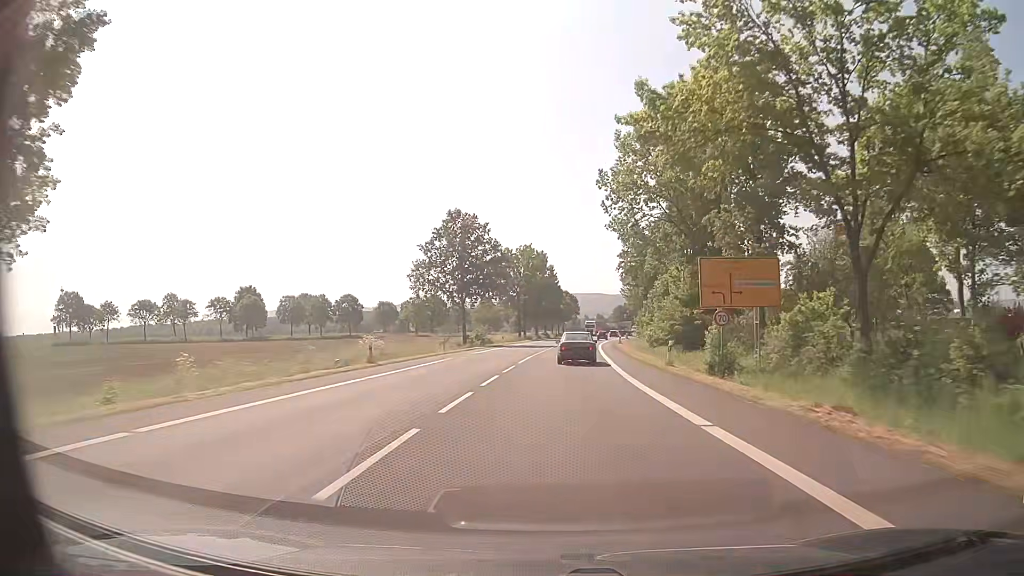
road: primary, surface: asphalt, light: Day
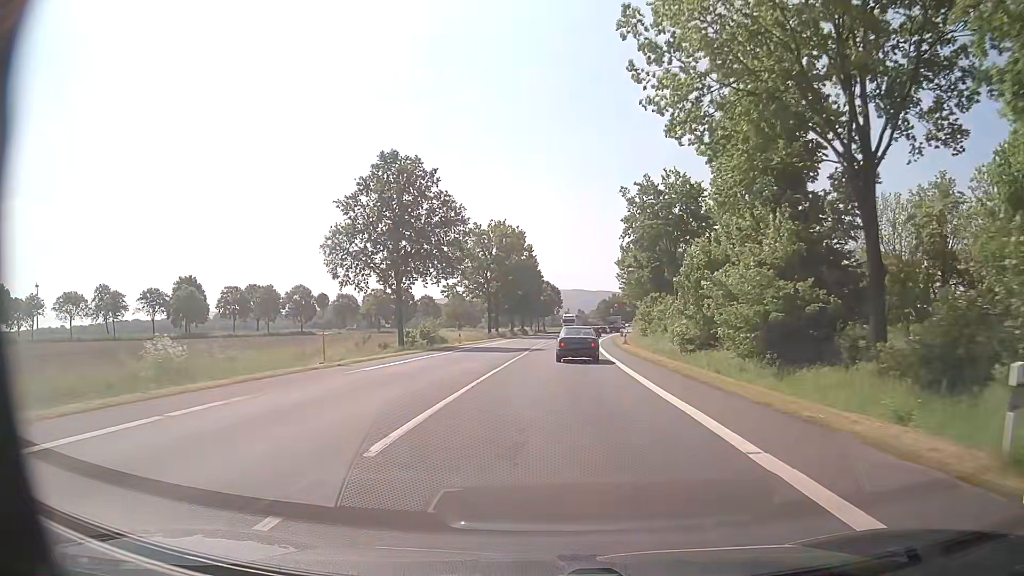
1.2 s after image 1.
(+0.4, +22.5) m; +2°
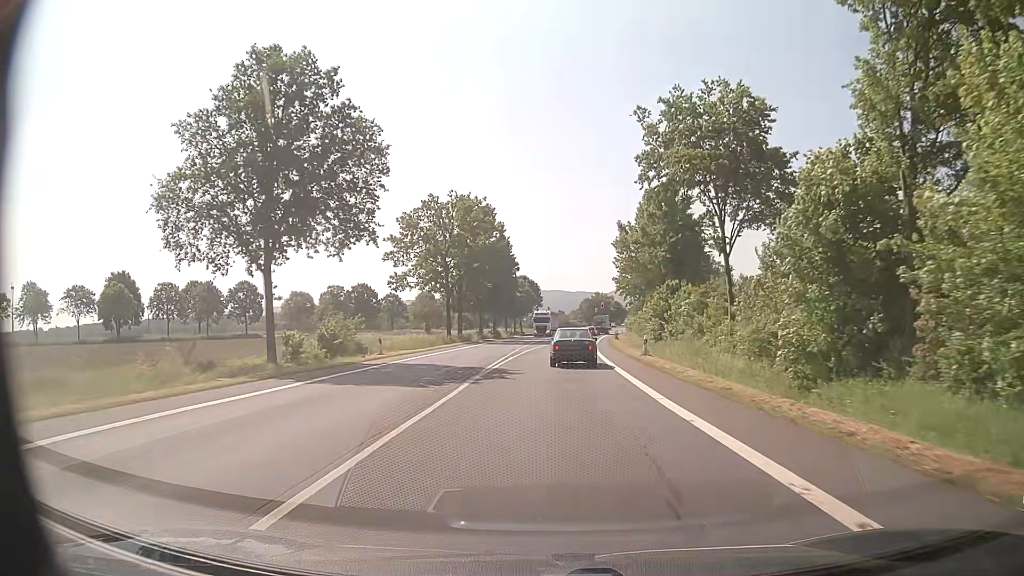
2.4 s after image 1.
(+0.3, +20.4) m; +2°
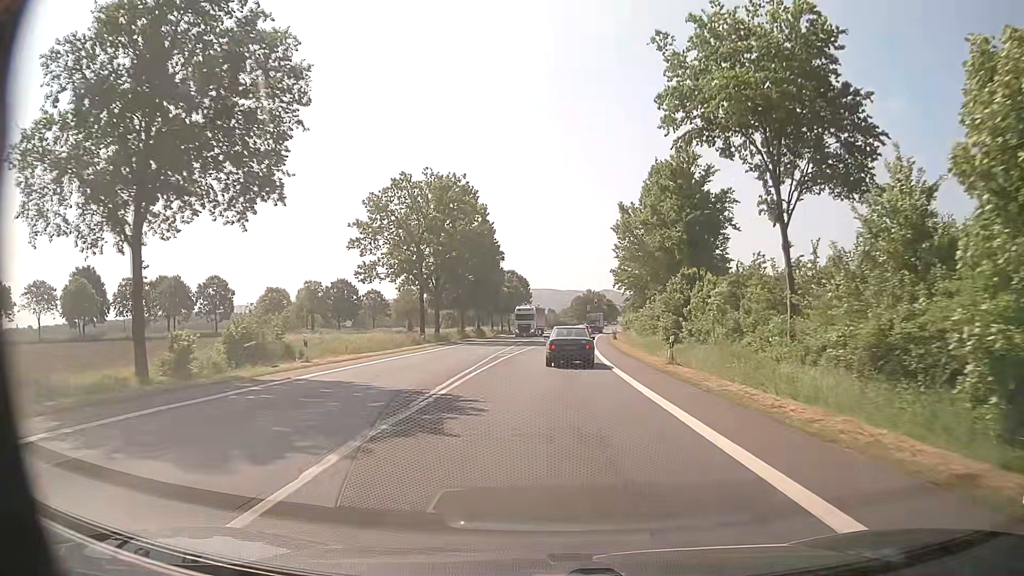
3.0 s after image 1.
(0.0, +9.5) m; +1°
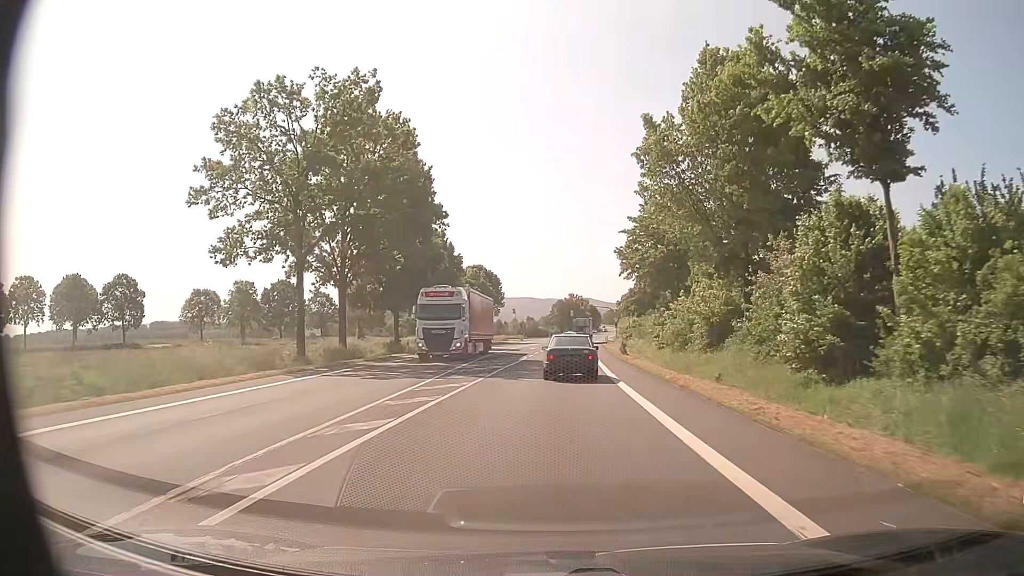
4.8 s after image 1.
(+0.3, +26.2) m; +1°
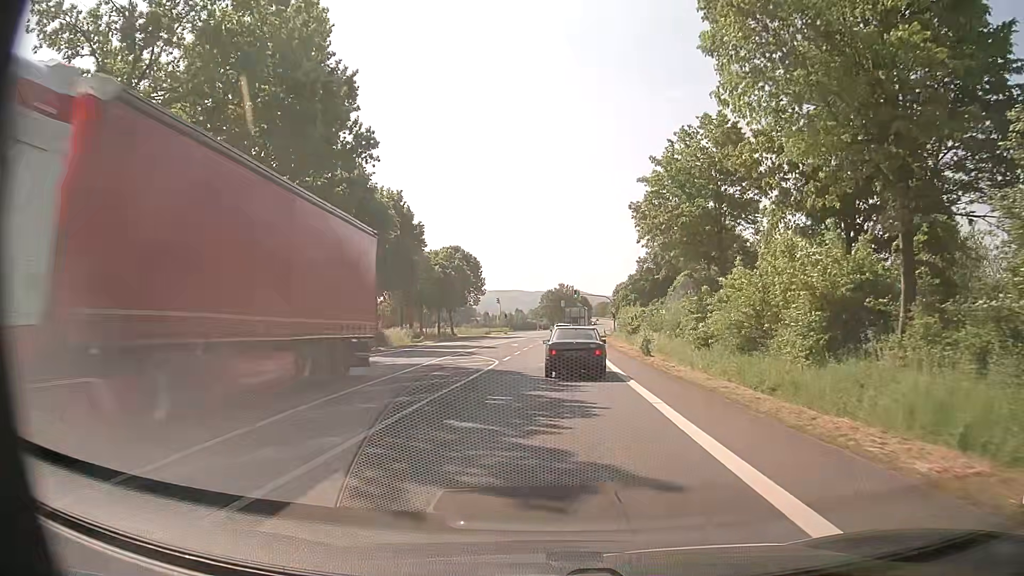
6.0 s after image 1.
(+0.2, +15.4) m; +1°
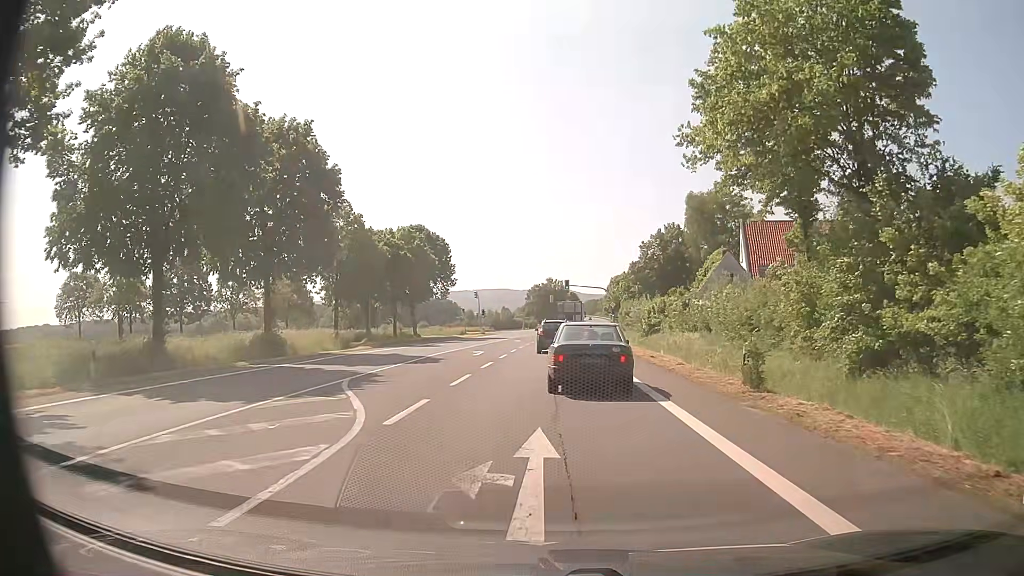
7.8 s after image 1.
(+0.3, +18.0) m; +1°
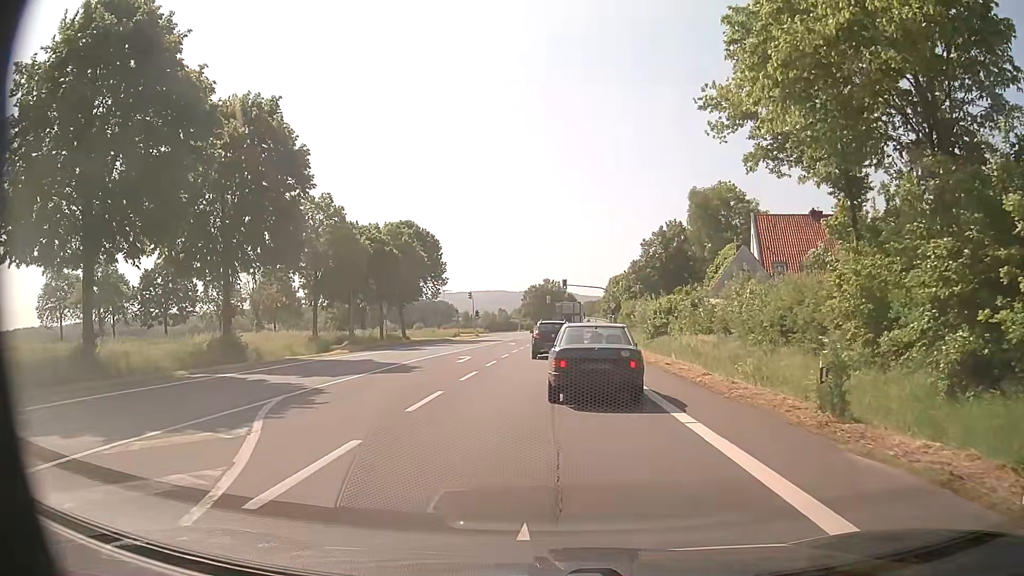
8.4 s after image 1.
(0.0, +4.1) m; 0°
(0, +10) (0, +20) (+1, +30) (+1, +40) (+1, +50) (+2, +60) (+2, +70) (+3, +80) (+4, +90) (+5, +100) m
